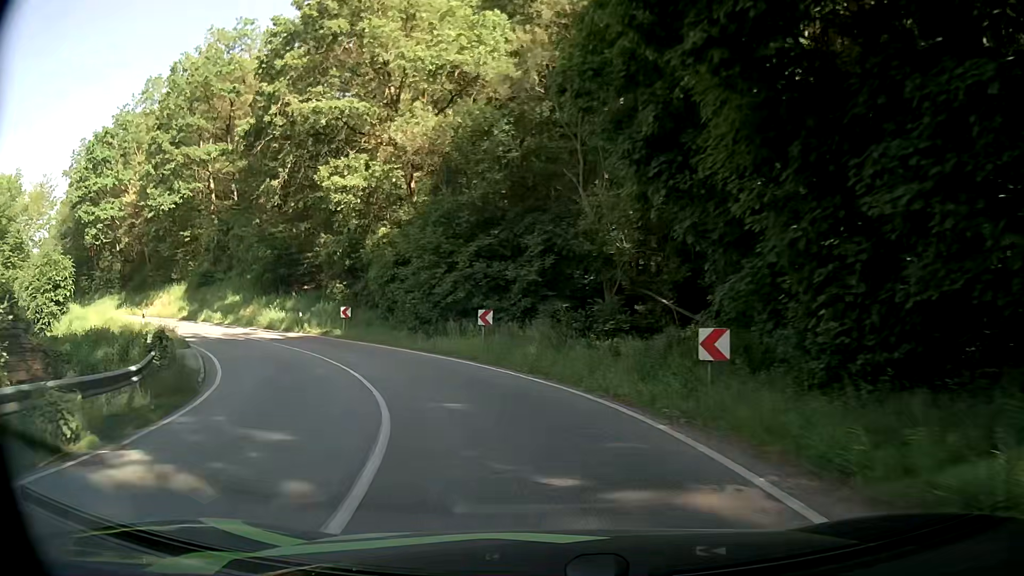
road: secondary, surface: asphalt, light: Day
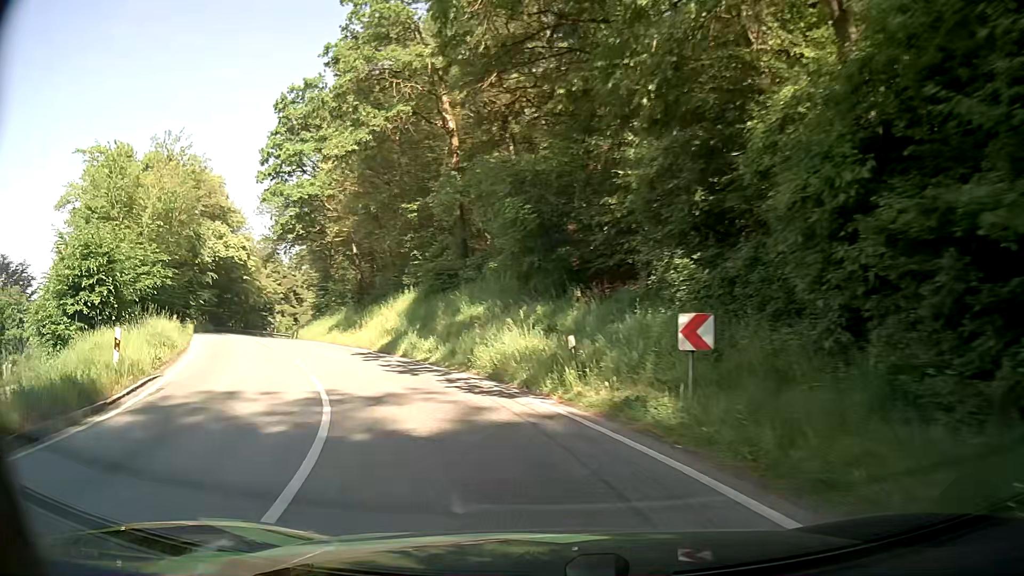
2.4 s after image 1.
(-5.3, +23.5) m; -29°
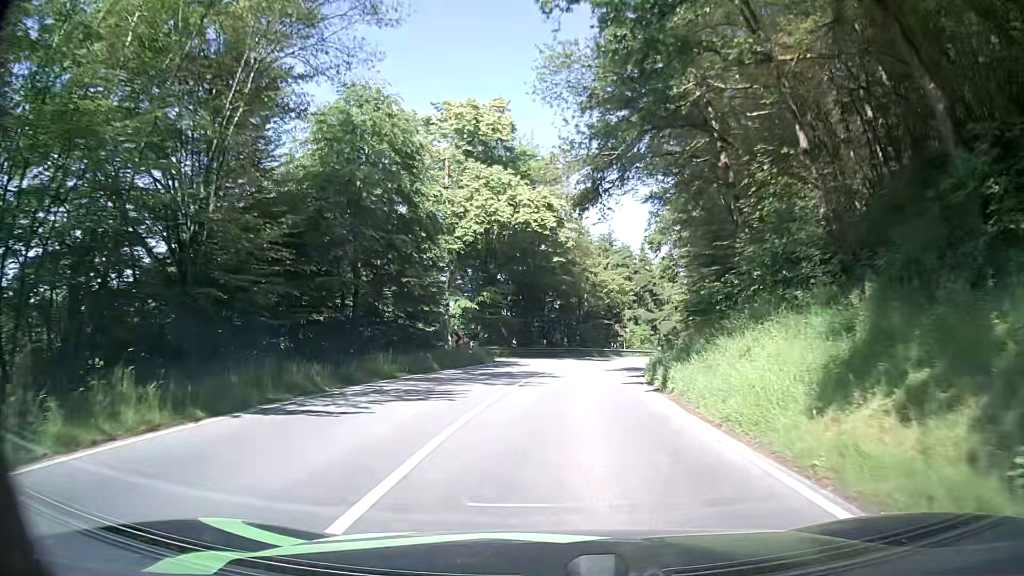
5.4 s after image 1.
(-11.4, +29.9) m; -33°
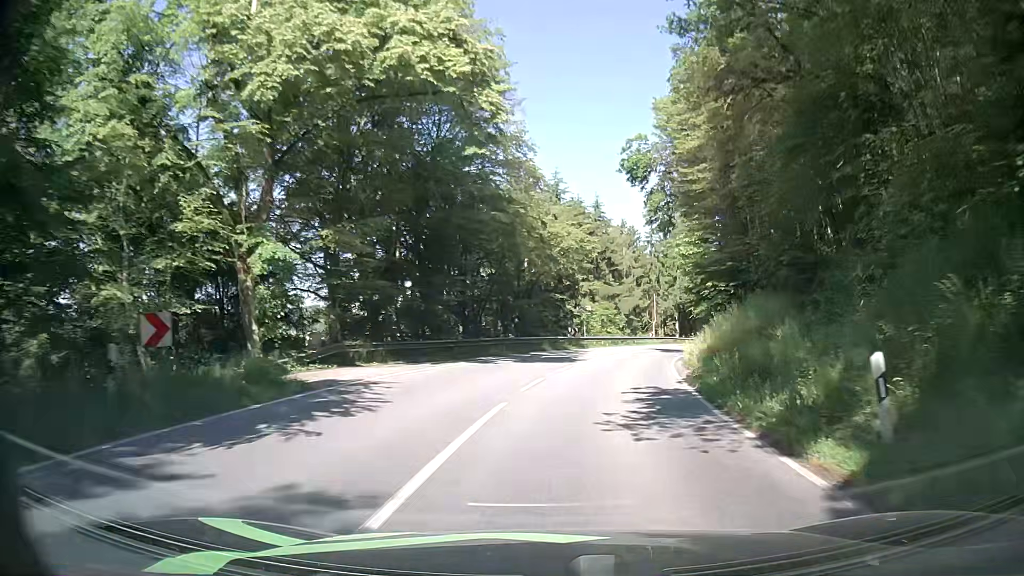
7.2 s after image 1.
(+0.6, +21.7) m; +4°
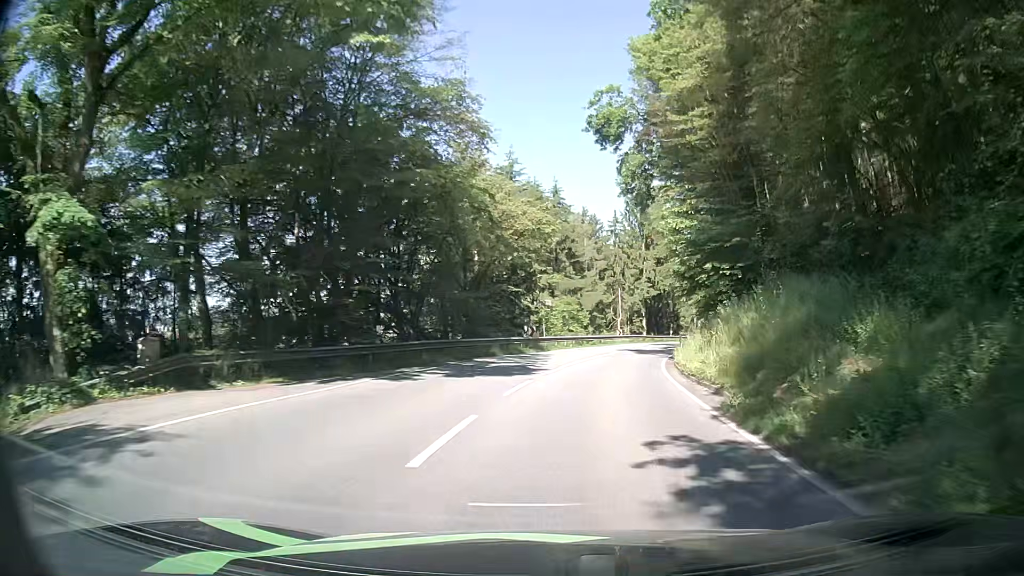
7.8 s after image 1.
(+0.3, +7.6) m; +4°
